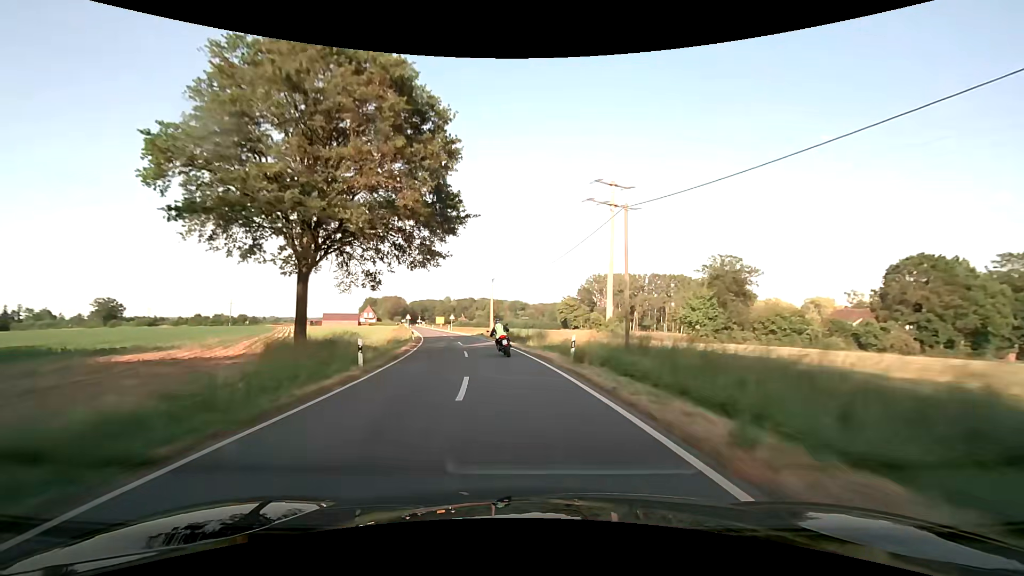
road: secondary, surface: asphalt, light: Day
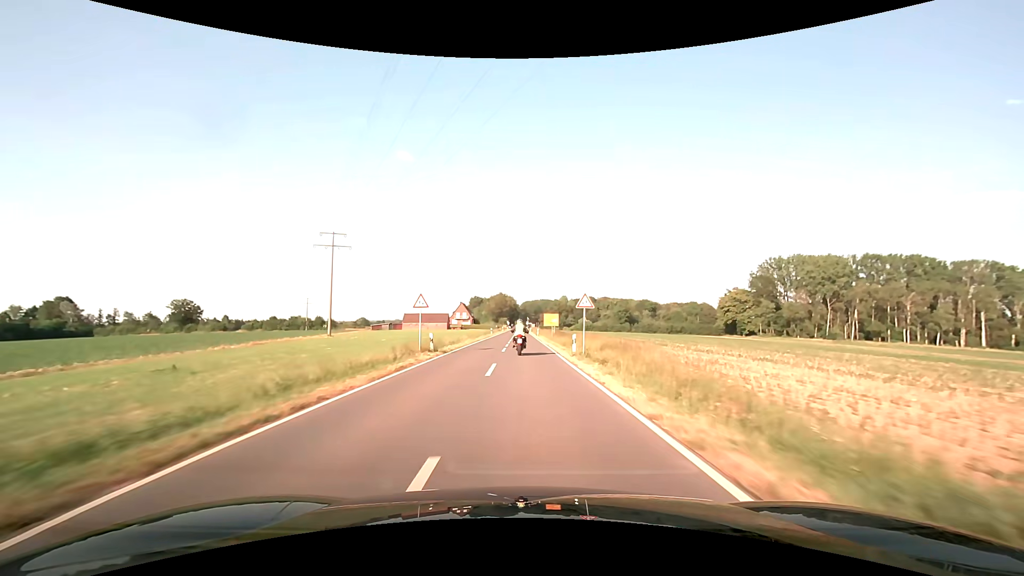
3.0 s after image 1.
(-10.8, +67.5) m; -14°
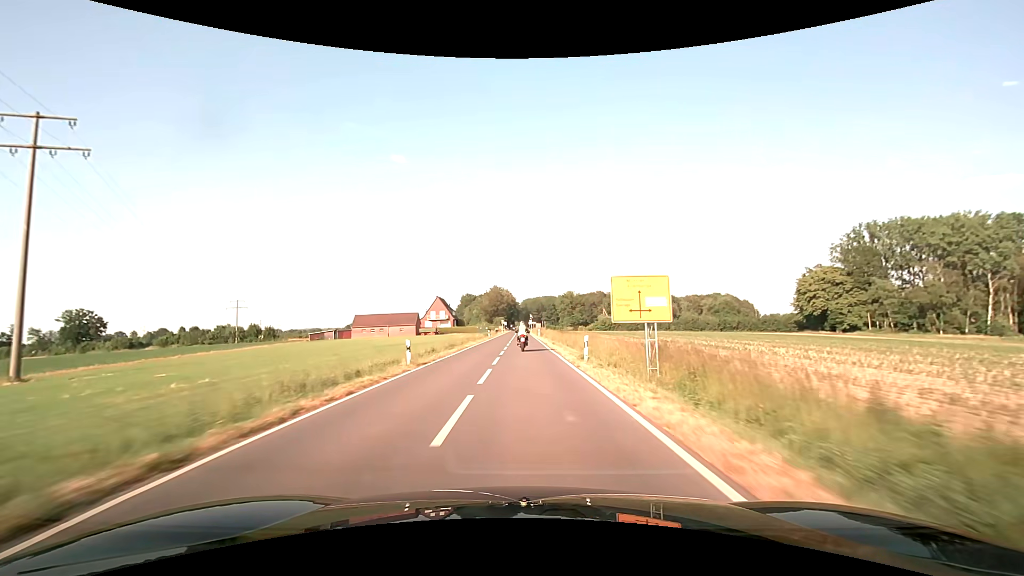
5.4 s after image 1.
(-0.3, +55.7) m; 0°
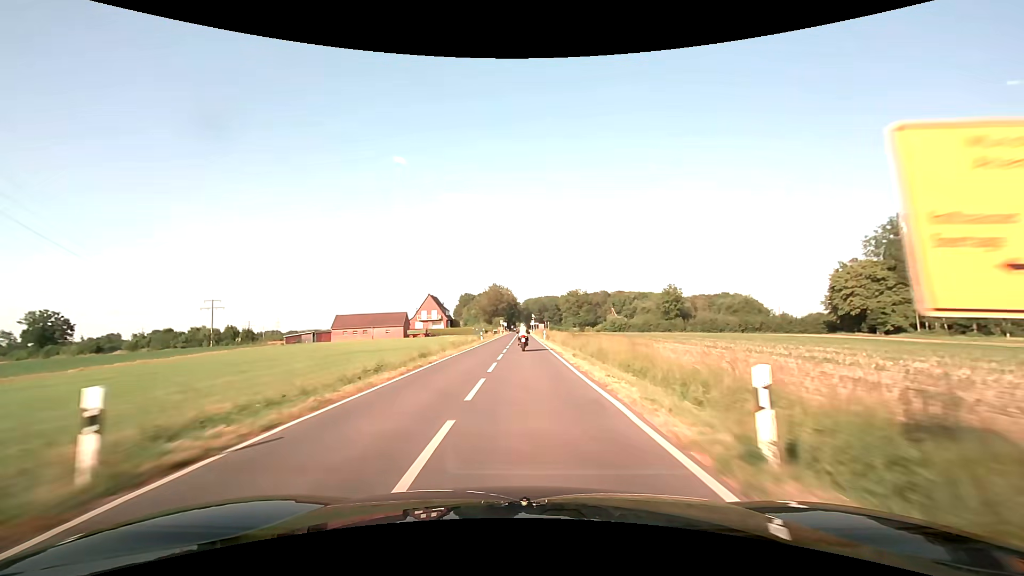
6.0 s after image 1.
(0.0, +14.5) m; 0°
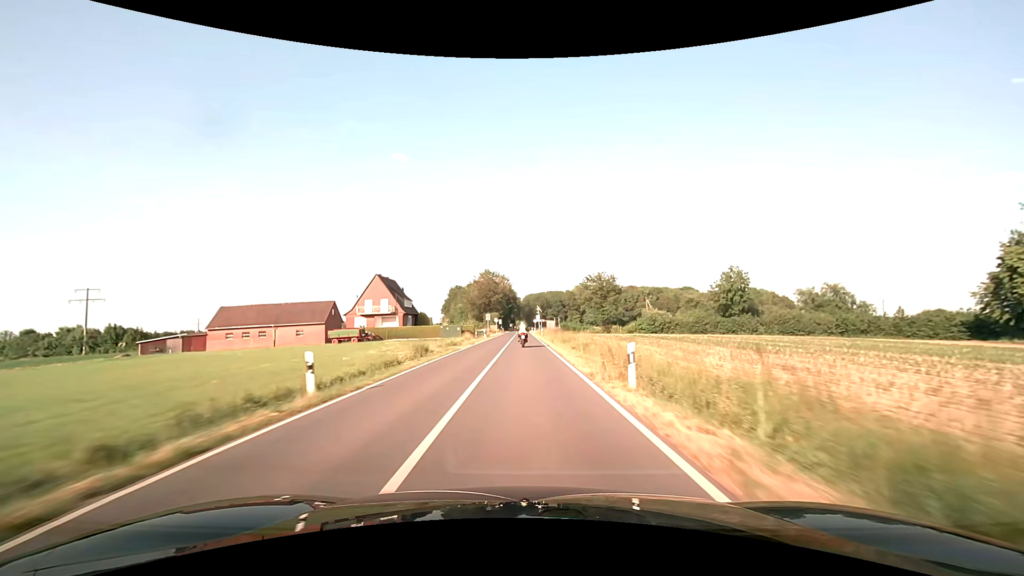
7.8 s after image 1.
(-0.1, +45.1) m; 0°
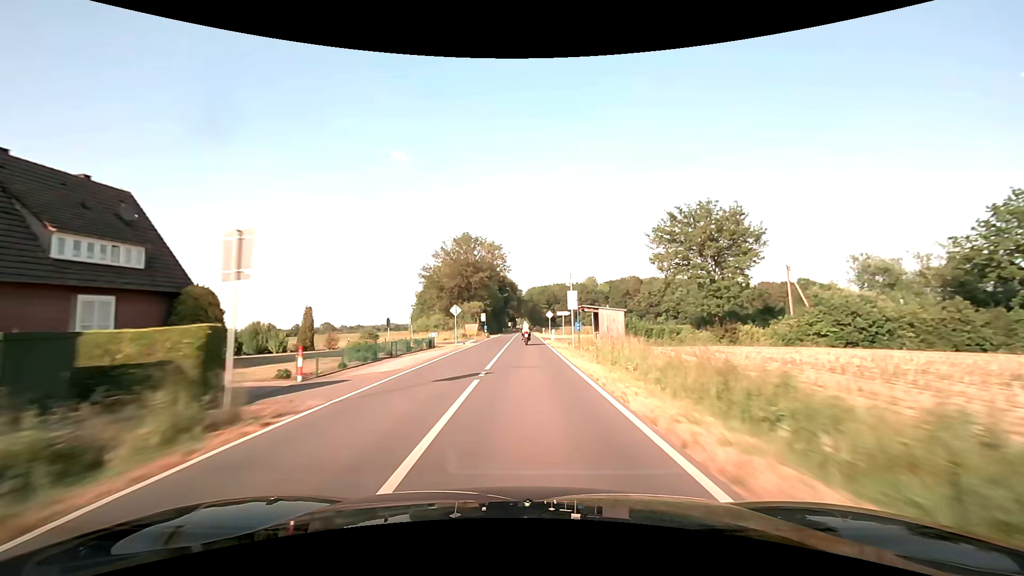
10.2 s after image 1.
(-0.1, +62.1) m; 0°
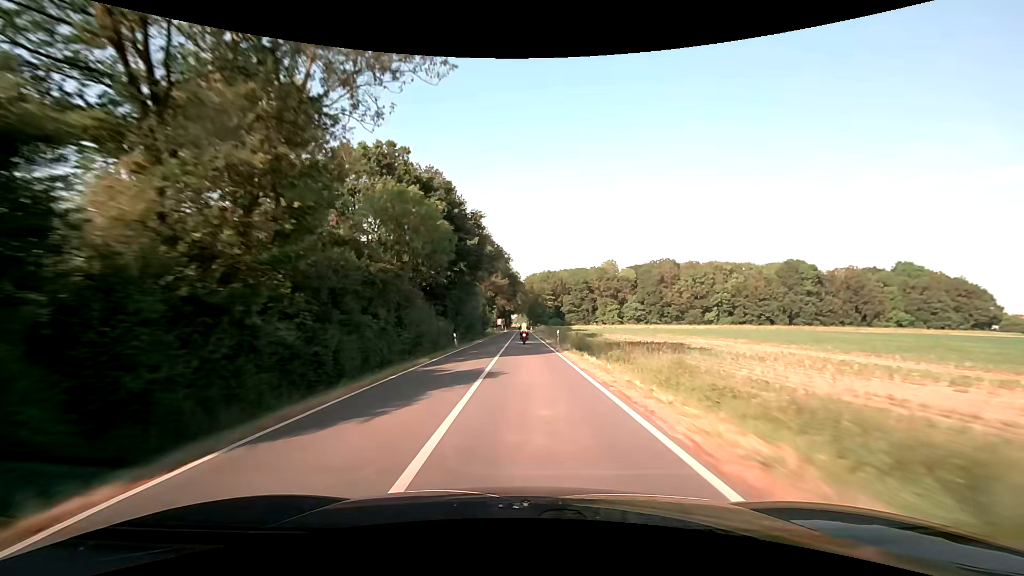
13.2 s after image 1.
(-0.1, +78.7) m; 0°
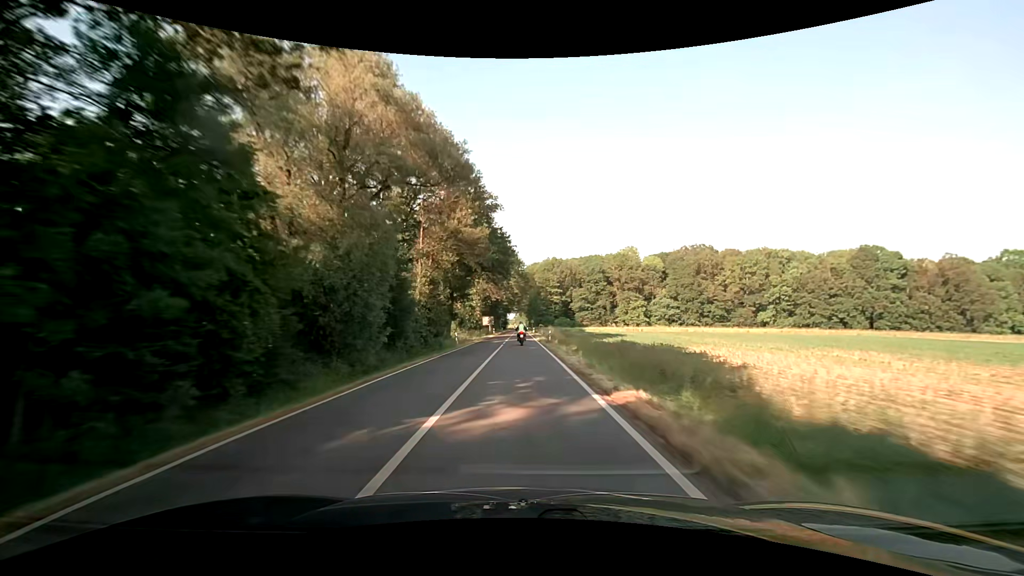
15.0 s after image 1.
(+0.1, +47.6) m; 0°
(0, +10) (0, +20) (0, +30) (0, +40) (0, +50) (0, +60) (0, +70) (0, +80) (-1, +90) (-1, +100) m
